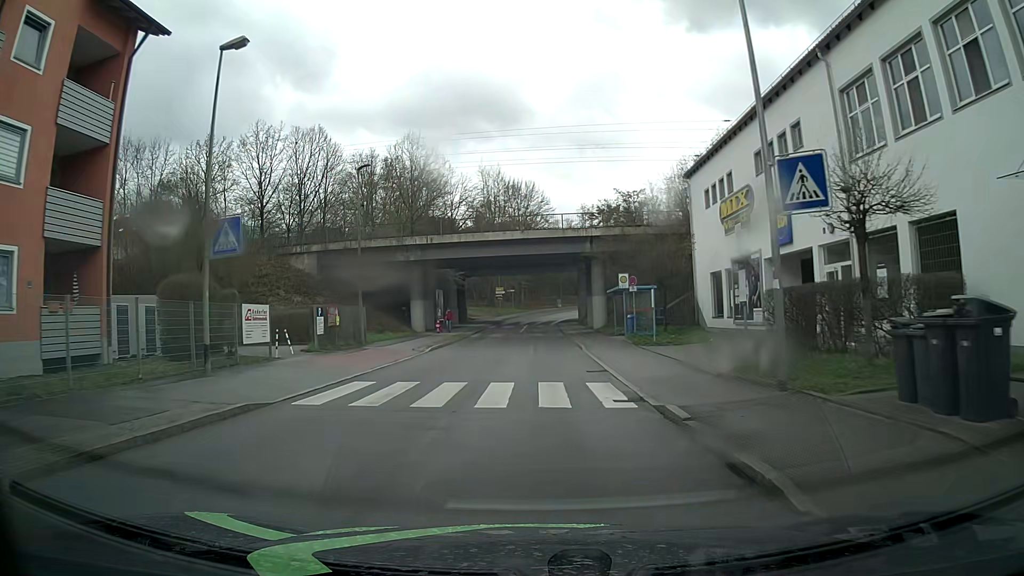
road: unclassified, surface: asphalt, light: Day
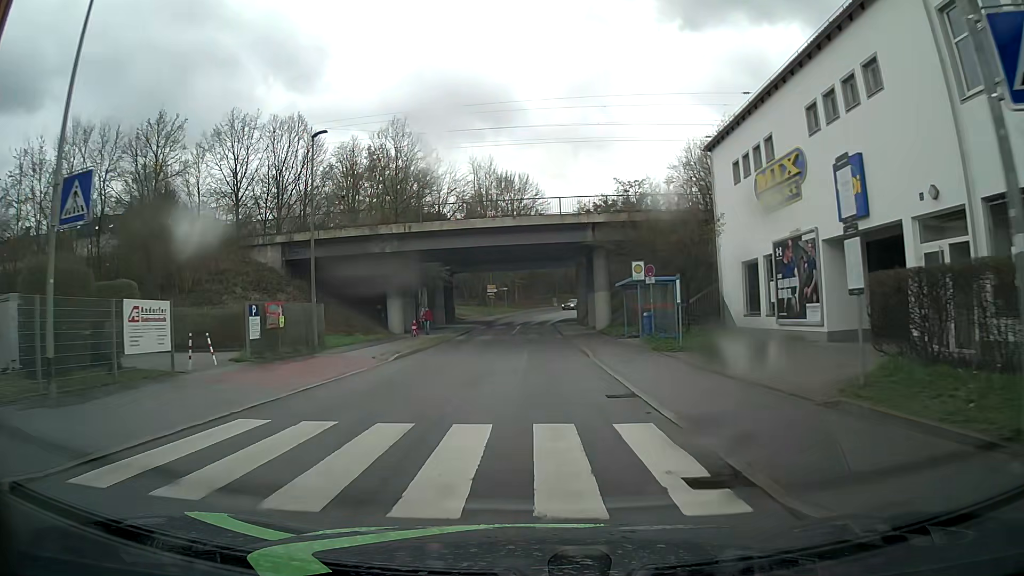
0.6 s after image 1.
(0.0, +5.9) m; 0°
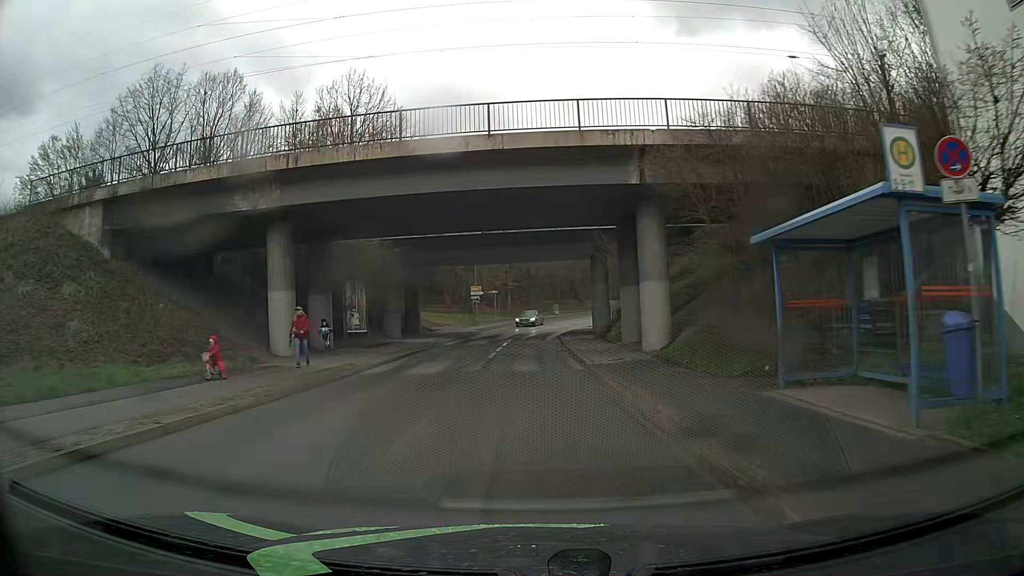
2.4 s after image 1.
(+0.1, +18.7) m; 0°
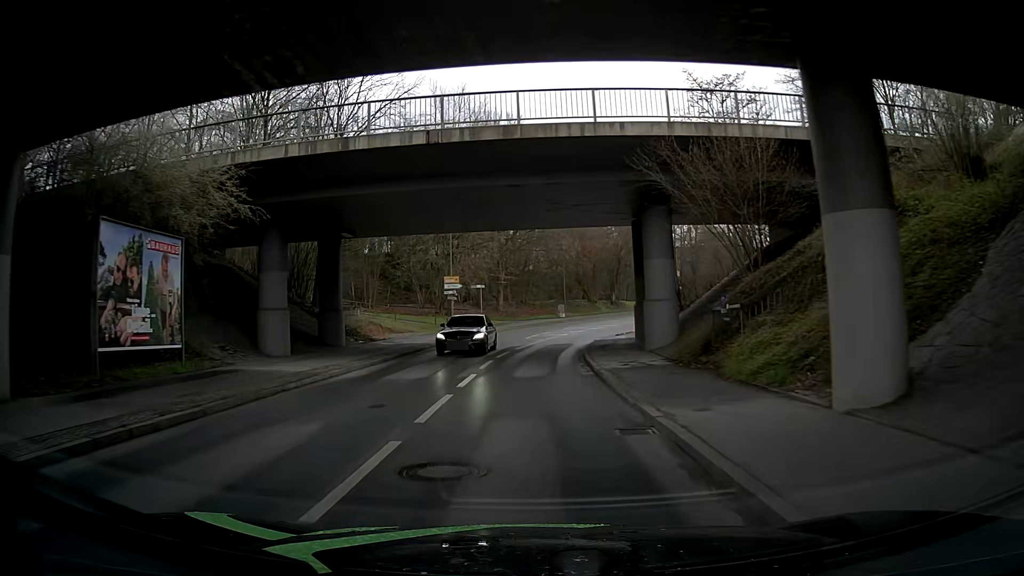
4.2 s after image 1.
(-0.1, +19.2) m; 0°
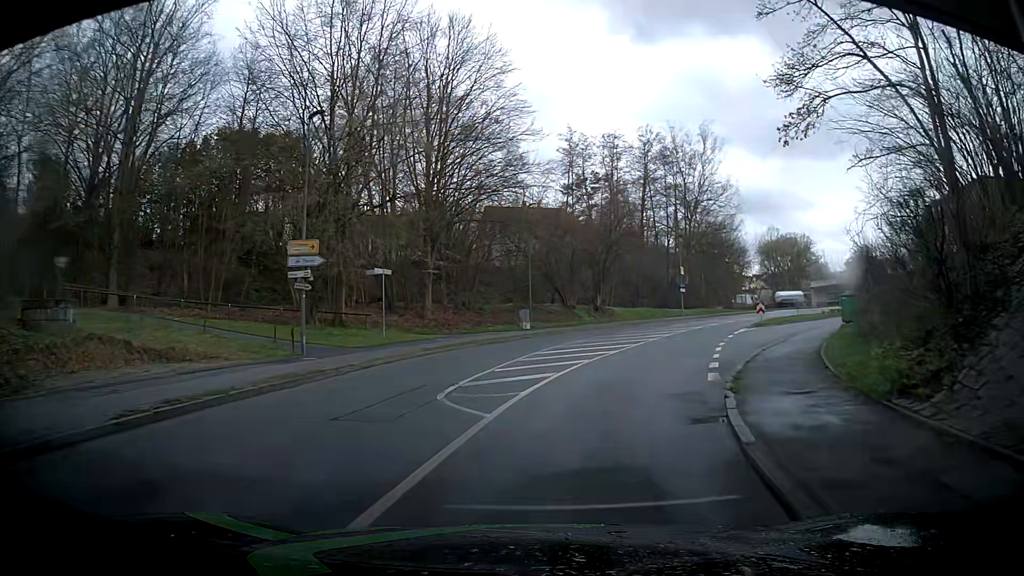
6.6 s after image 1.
(+0.6, +24.8) m; +4°
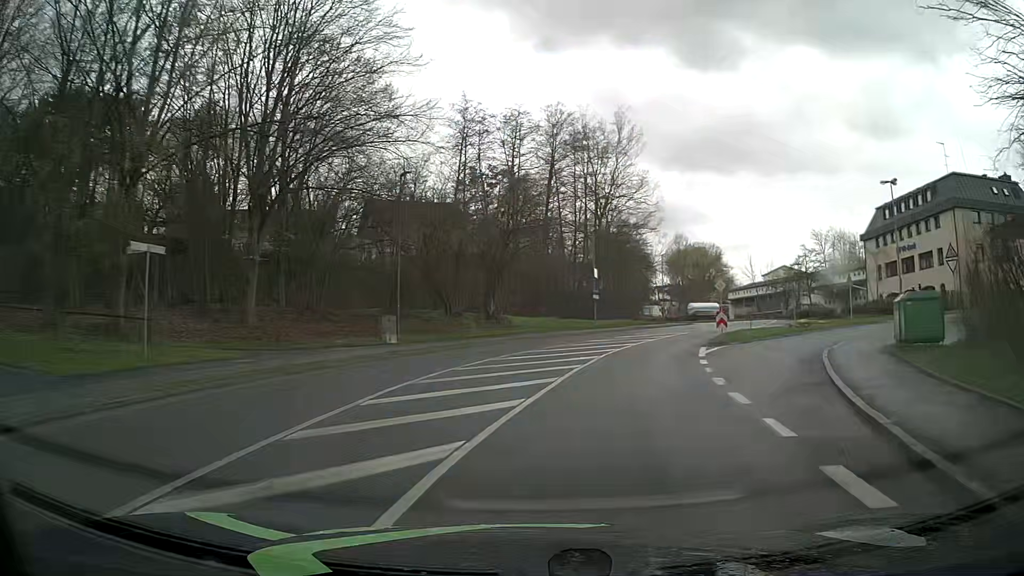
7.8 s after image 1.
(+0.3, +12.4) m; +7°
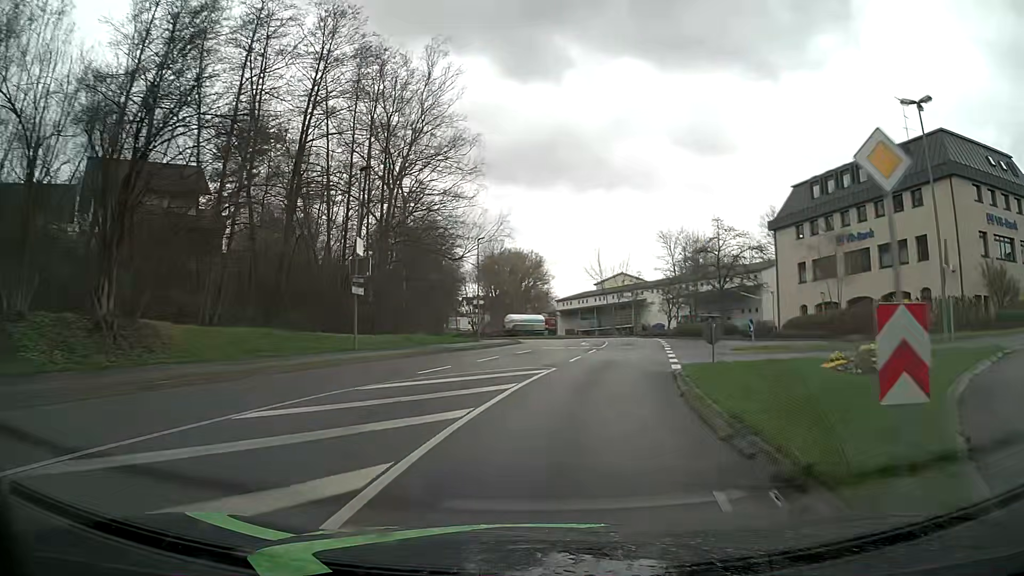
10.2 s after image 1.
(+4.7, +25.5) m; +18°
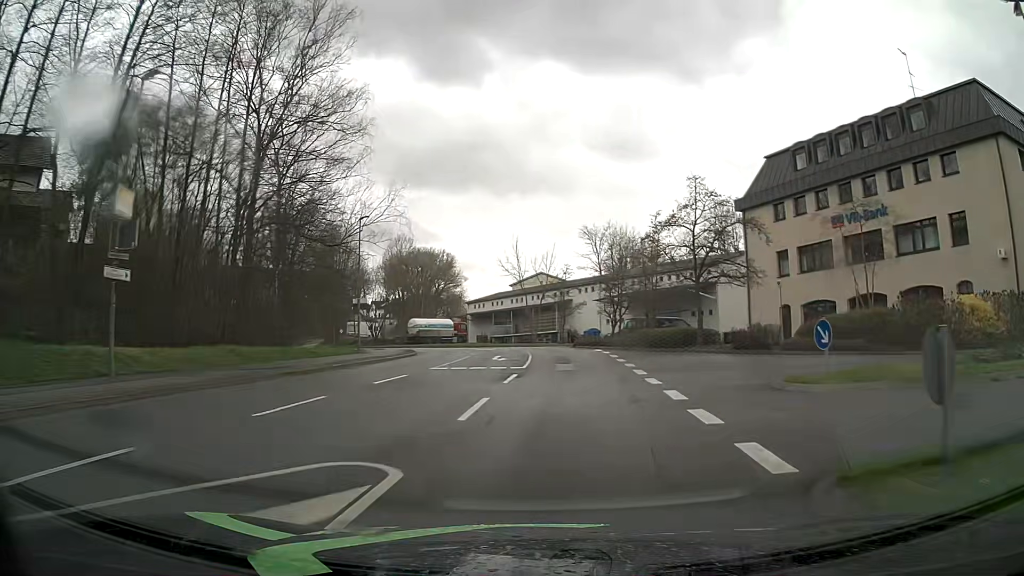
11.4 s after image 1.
(+1.0, +13.0) m; +8°
